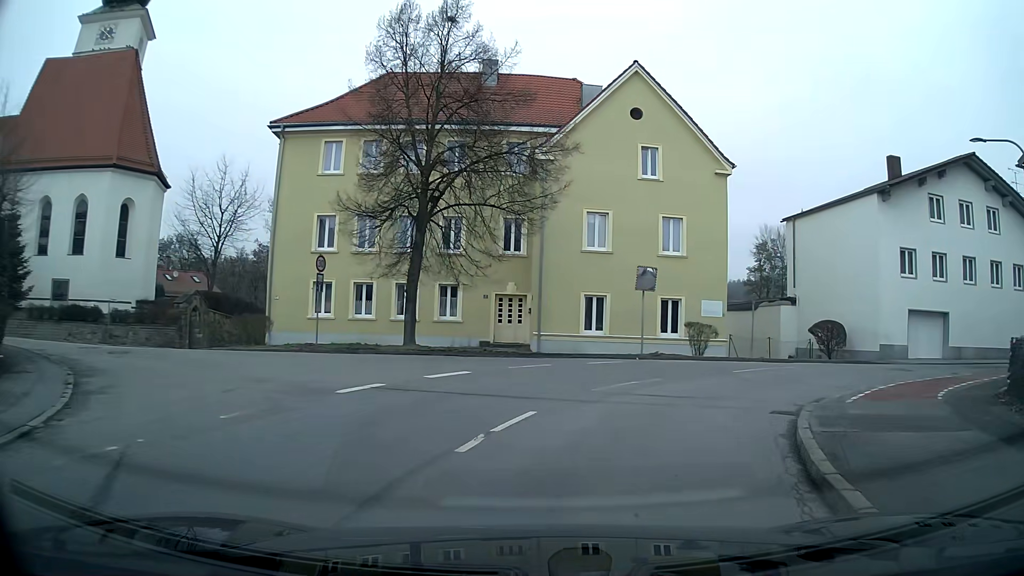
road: unclassified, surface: asphalt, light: Day
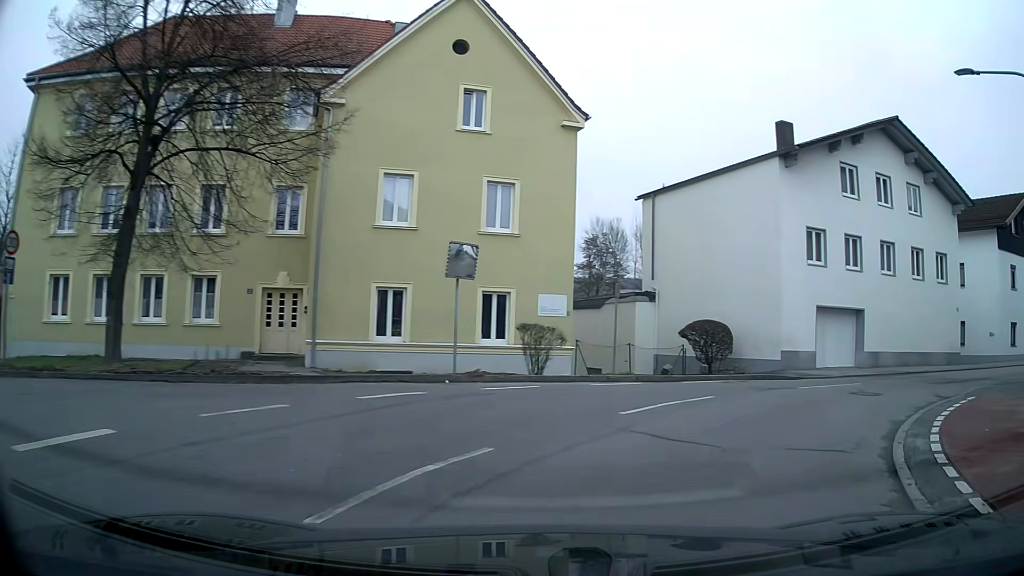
(+1.1, +7.9) m; +18°
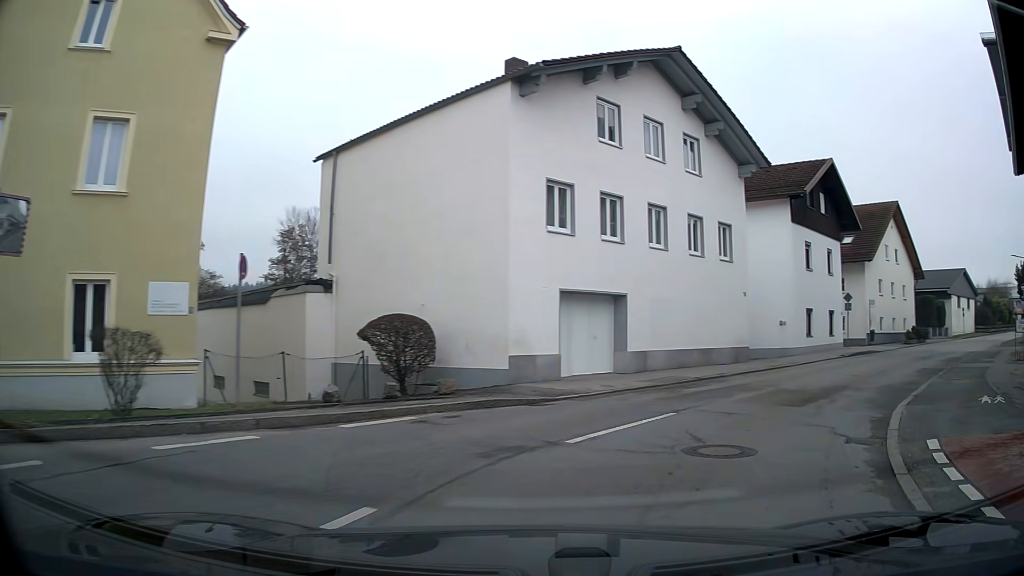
(+1.7, +7.6) m; +25°
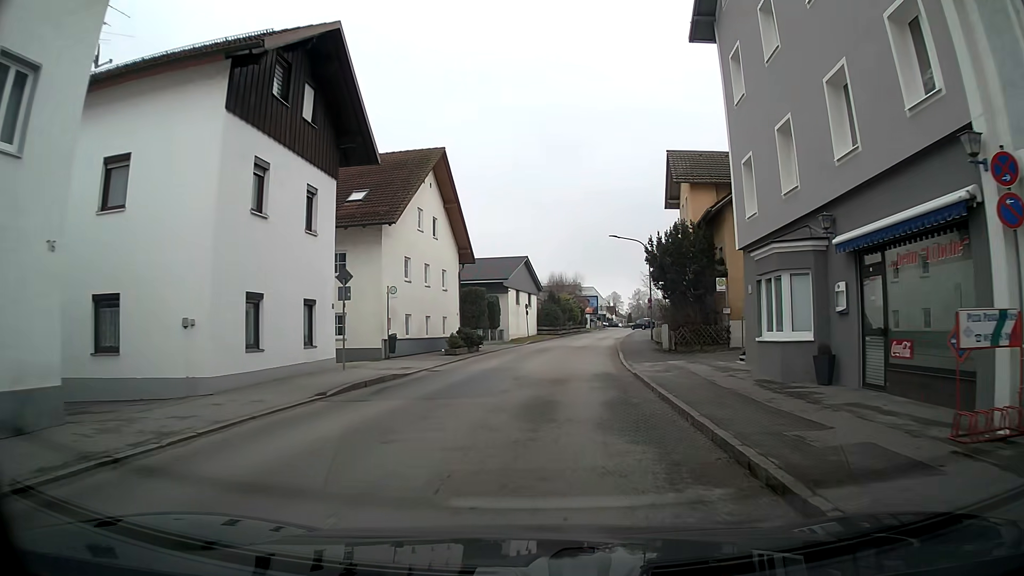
(+6.7, +16.2) m; +35°
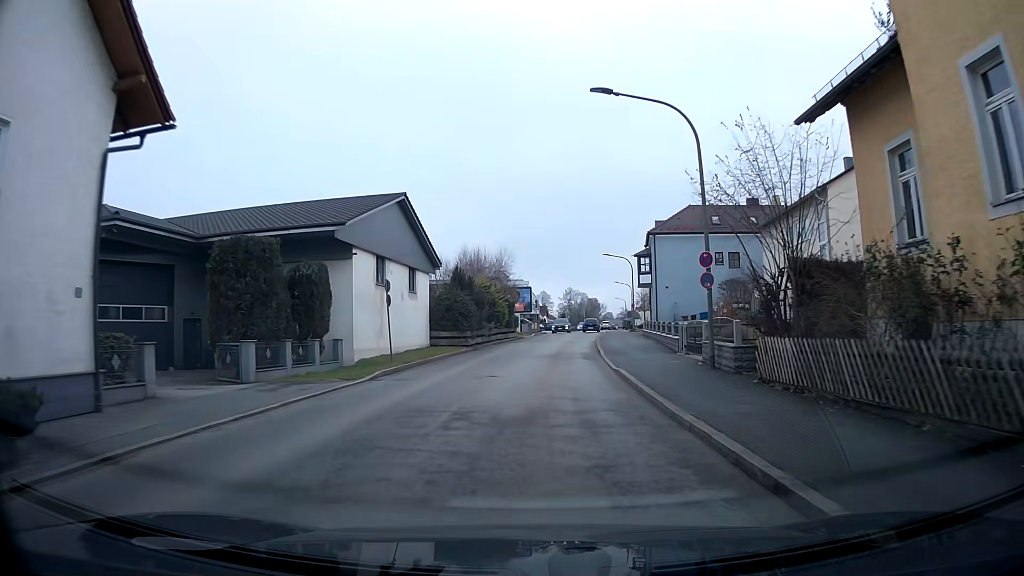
(+2.1, +30.6) m; +6°
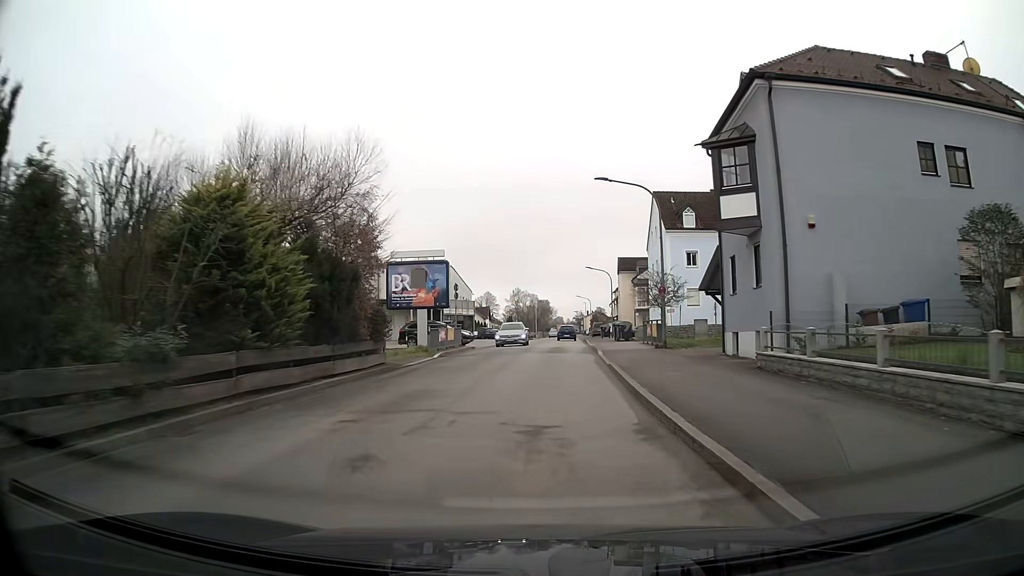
(+1.8, +35.4) m; +5°
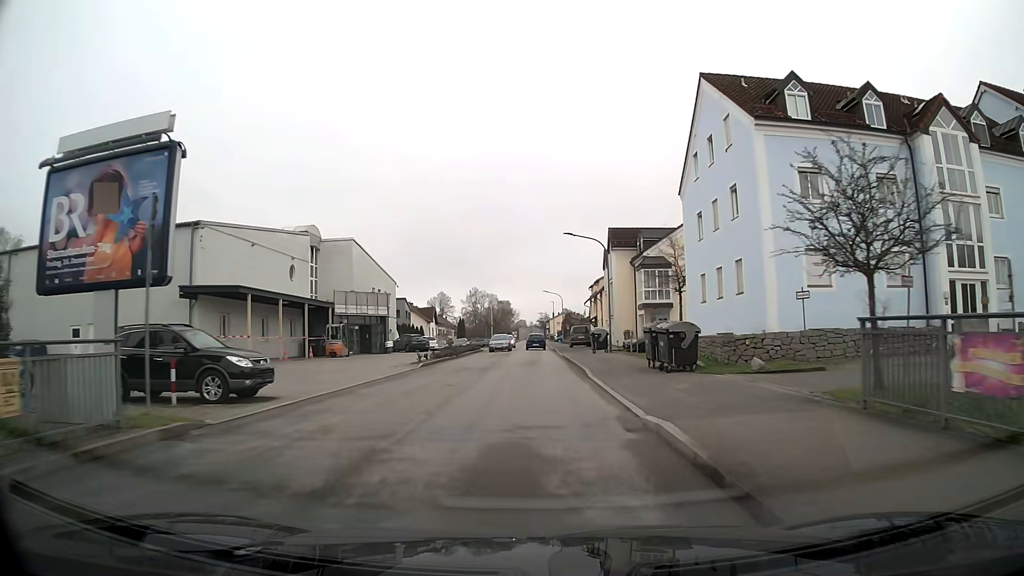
(+0.9, +28.9) m; +3°
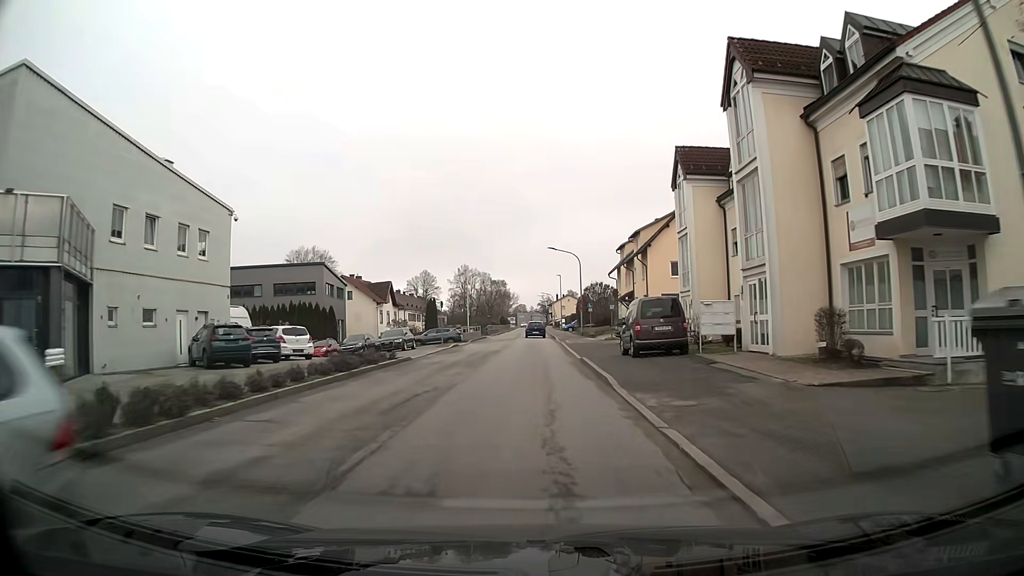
(-0.1, +37.6) m; 0°
